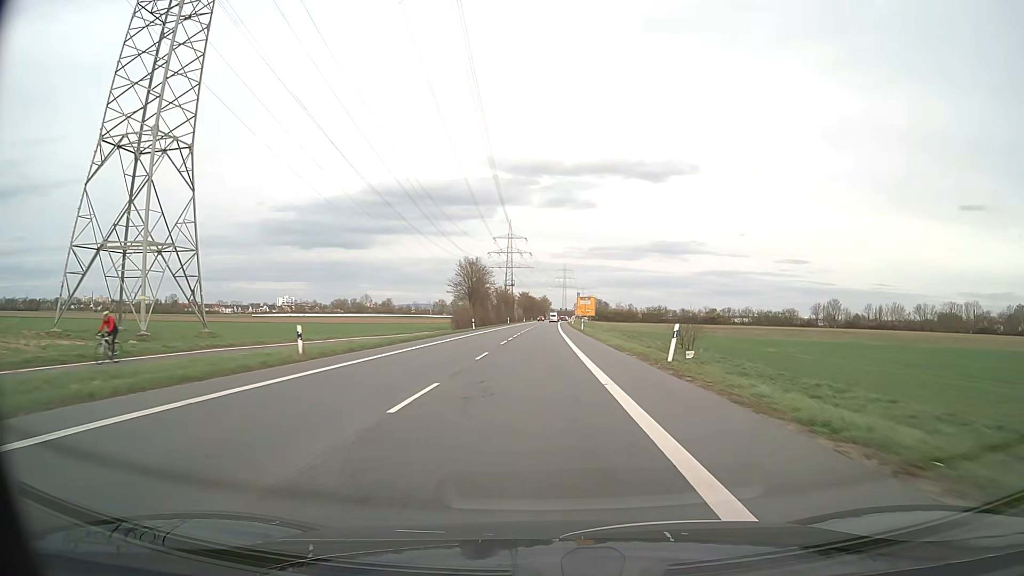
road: secondary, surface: asphalt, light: Day
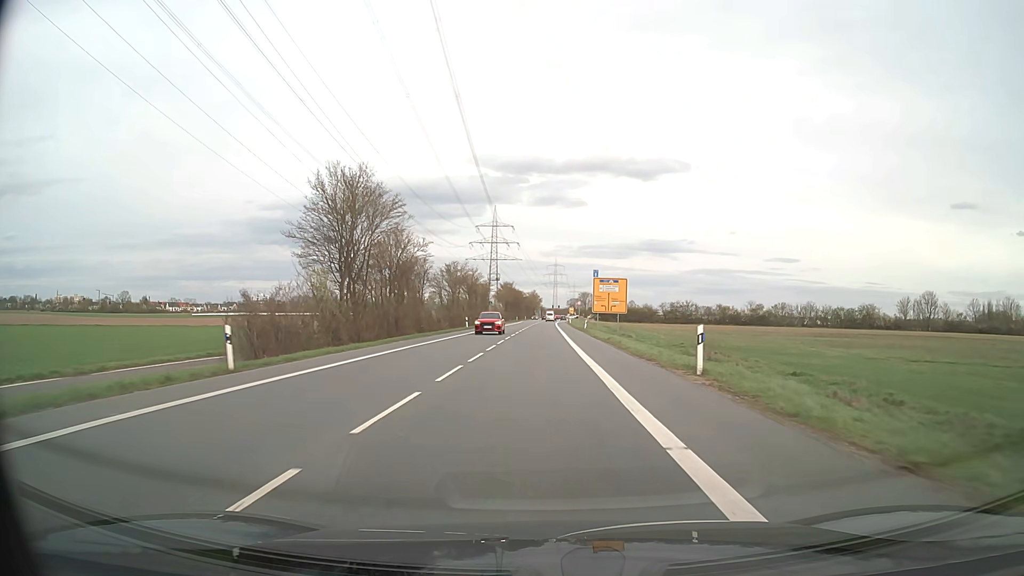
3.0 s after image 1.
(+0.4, +55.9) m; +1°
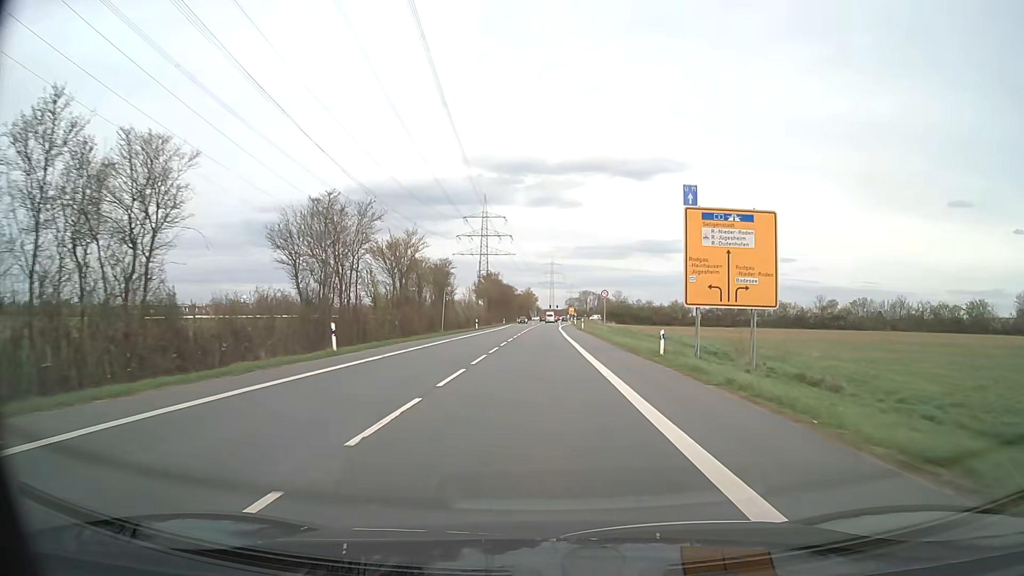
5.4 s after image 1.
(+0.2, +42.8) m; 0°
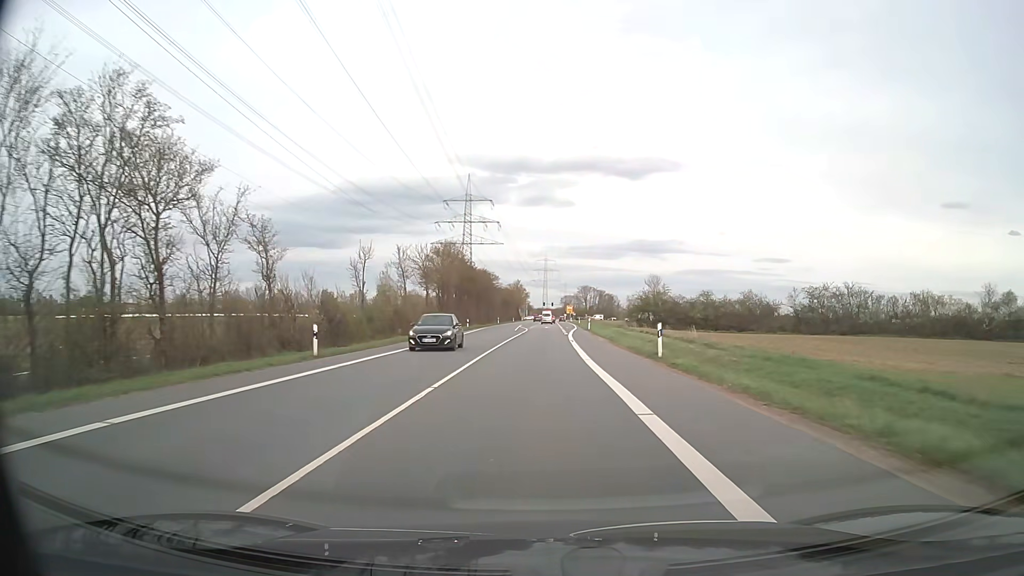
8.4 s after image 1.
(+0.4, +51.1) m; +1°
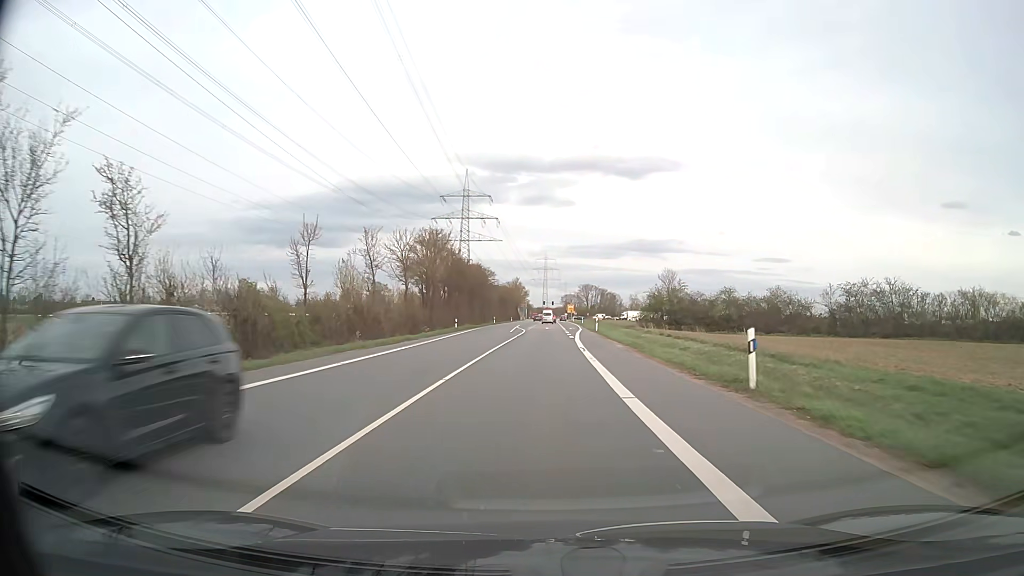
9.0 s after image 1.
(0.0, +9.9) m; 0°
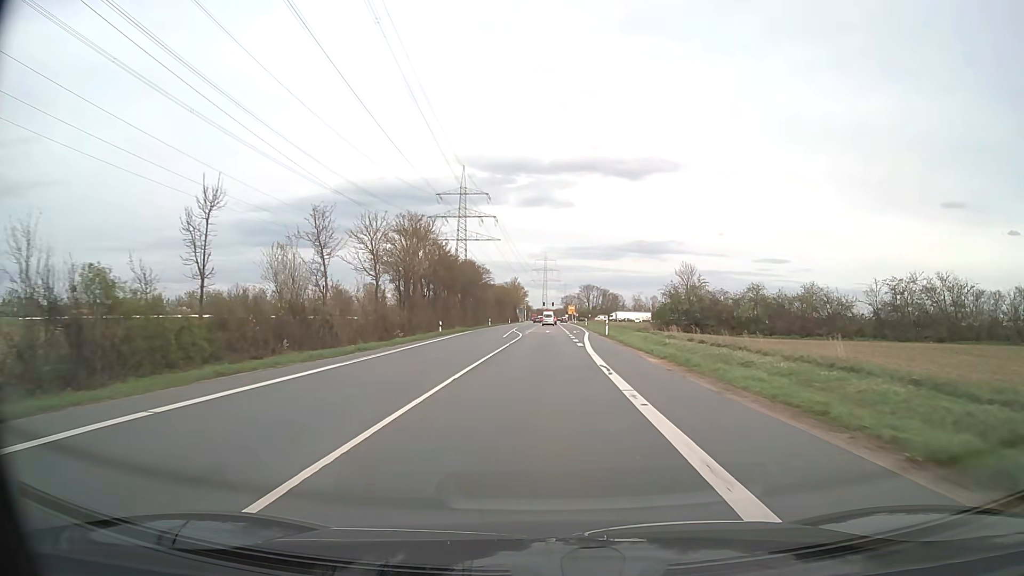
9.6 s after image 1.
(0.0, +9.8) m; 0°
